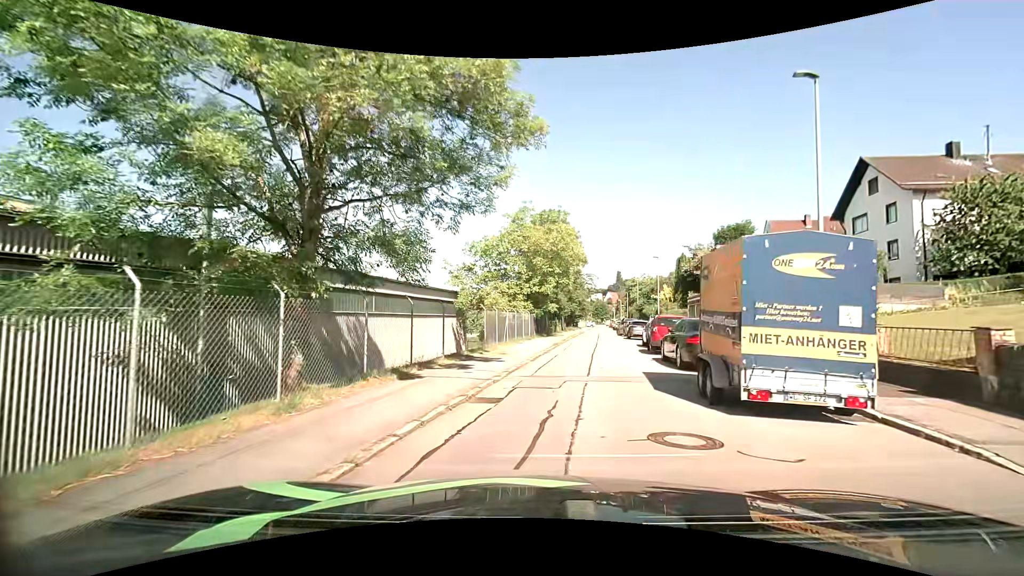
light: Day
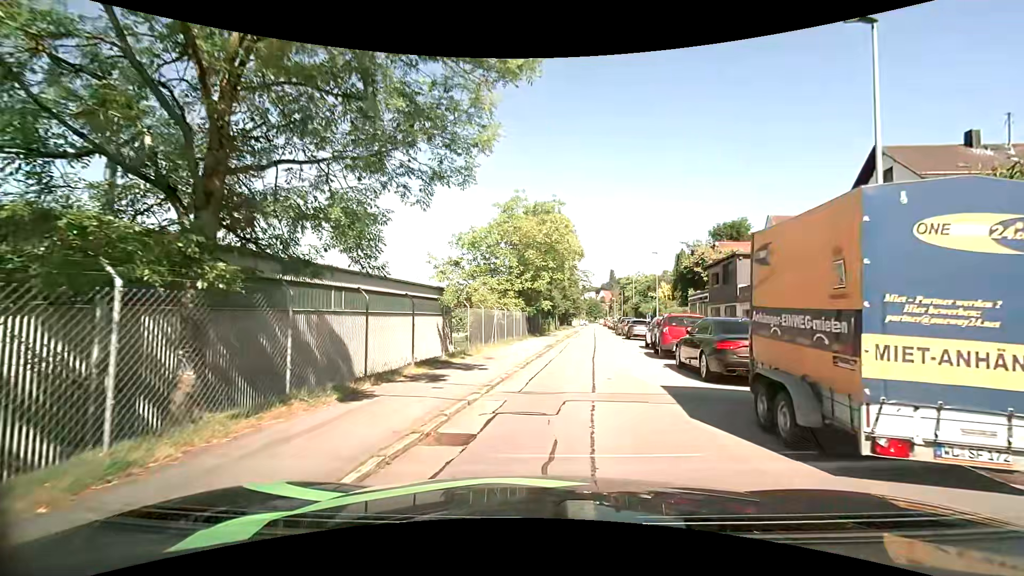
(0.0, +2.7) m; 0°
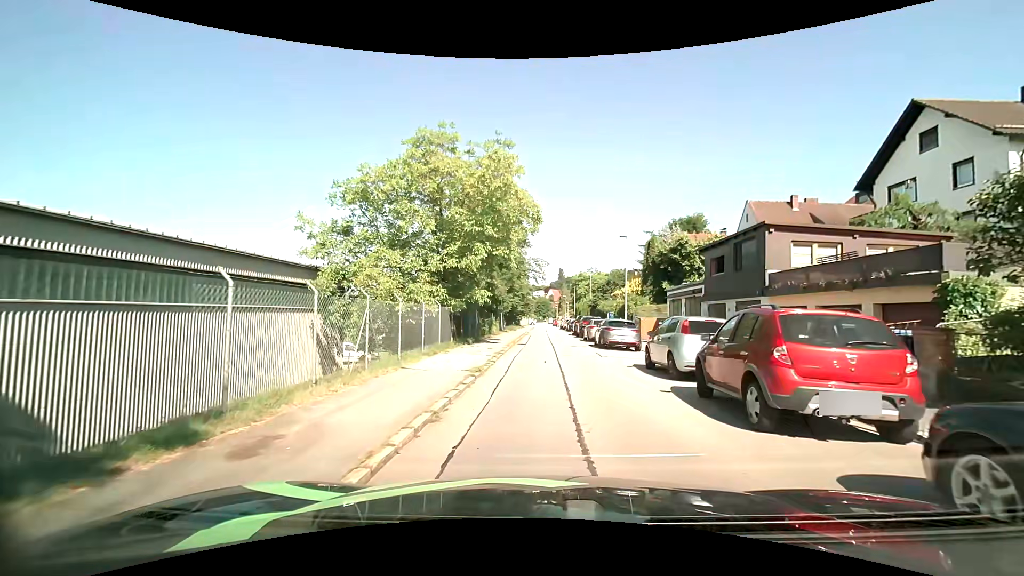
(+0.5, +10.9) m; +5°
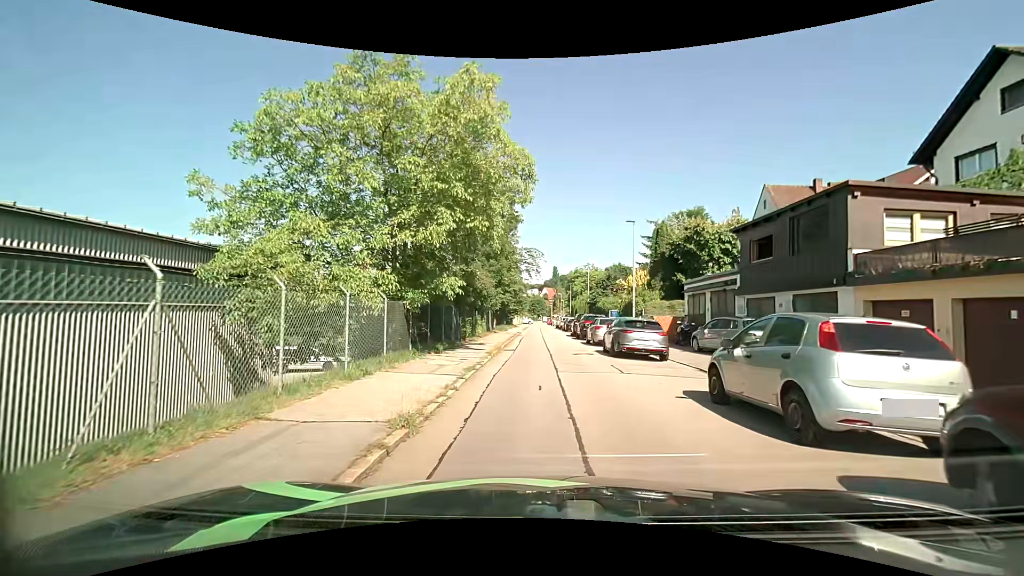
(+0.1, +5.8) m; +1°
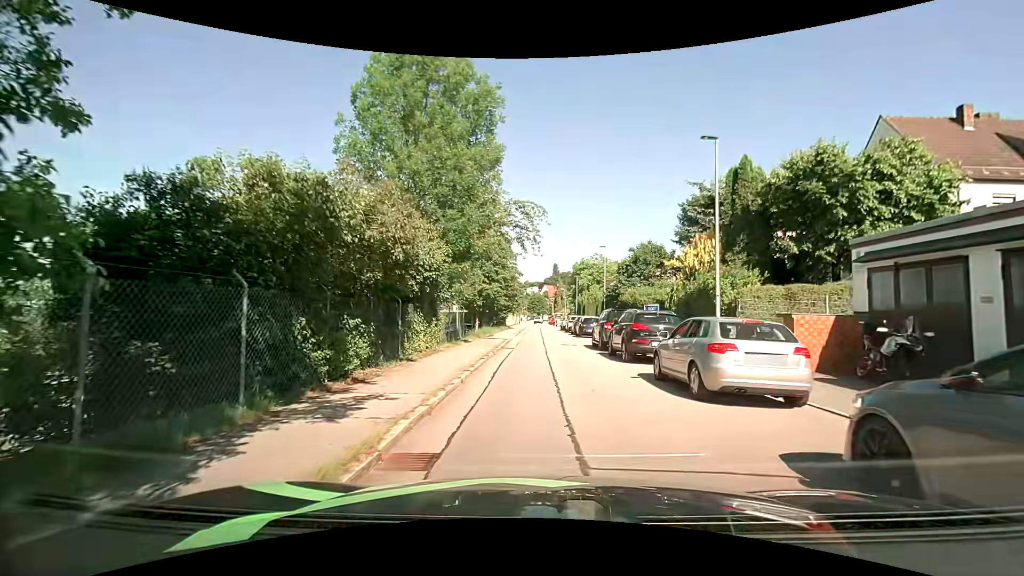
(+0.1, +16.0) m; 0°
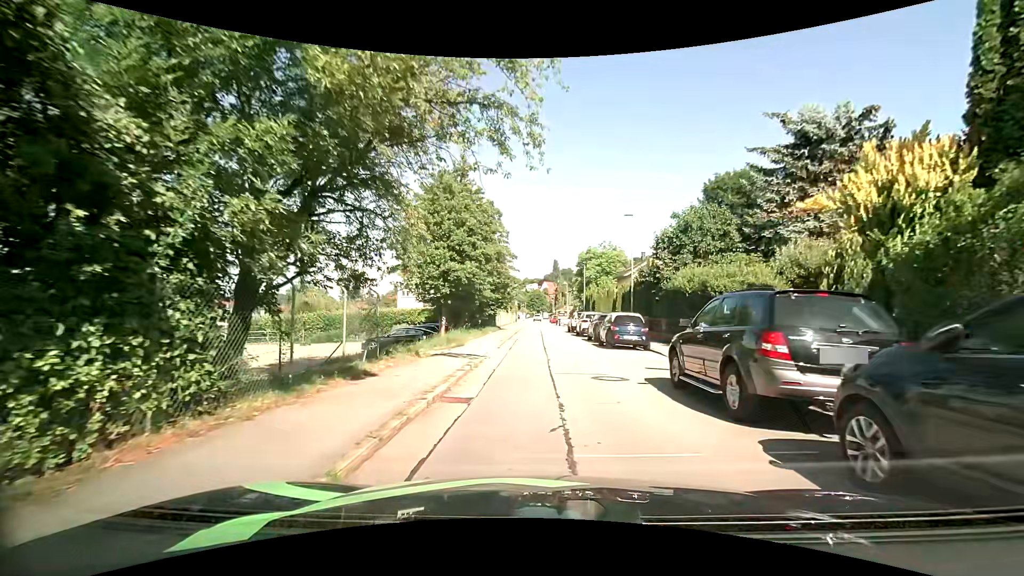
(0.0, +14.0) m; 0°
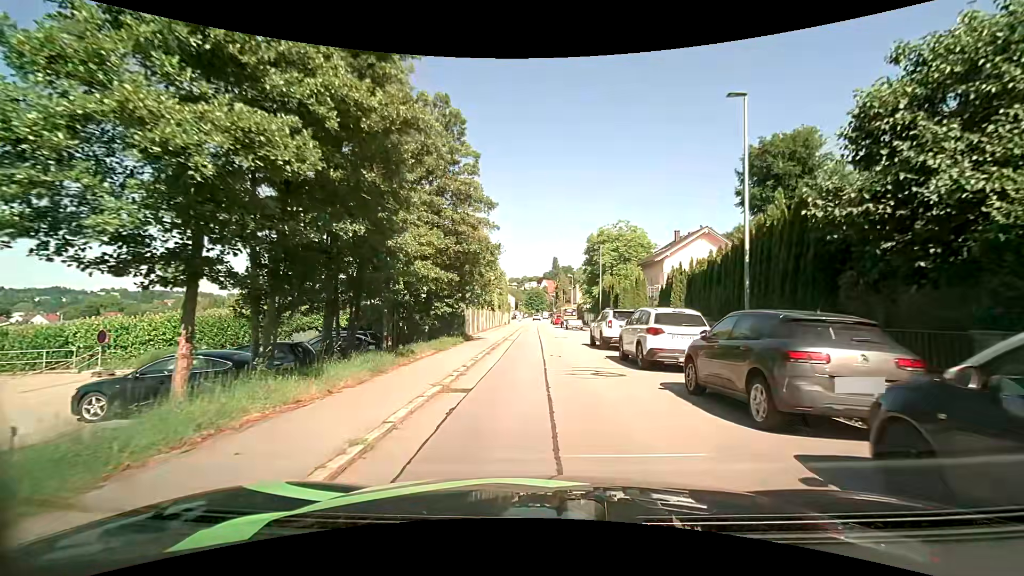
(0.0, +18.8) m; 0°
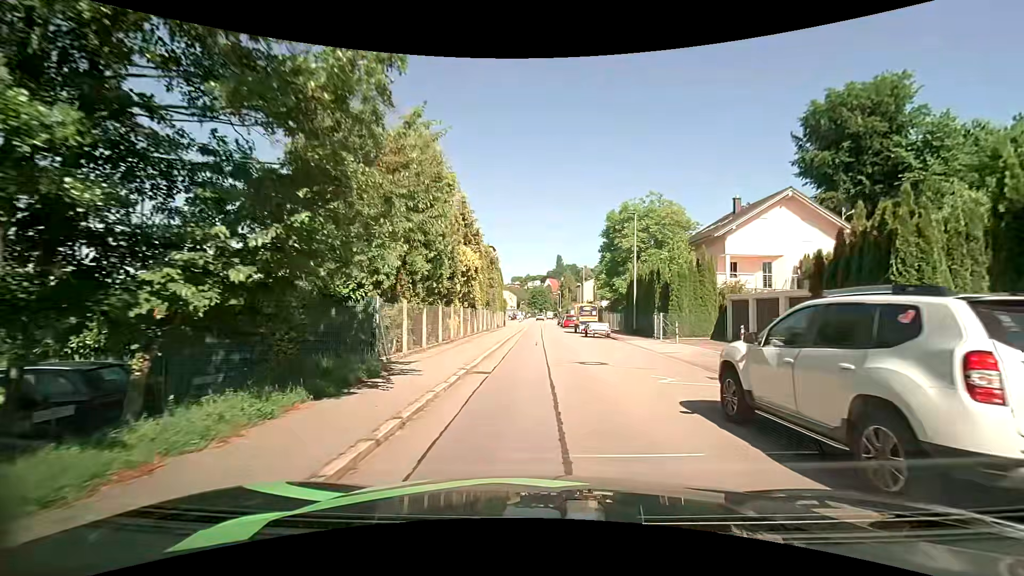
(-0.1, +15.8) m; 0°
(0, +10) (0, +20) (0, +30) (0, +40) (-1, +50) (-1, +60) (-1, +70) (-1, +80) (-1, +90) (-1, +100) m
